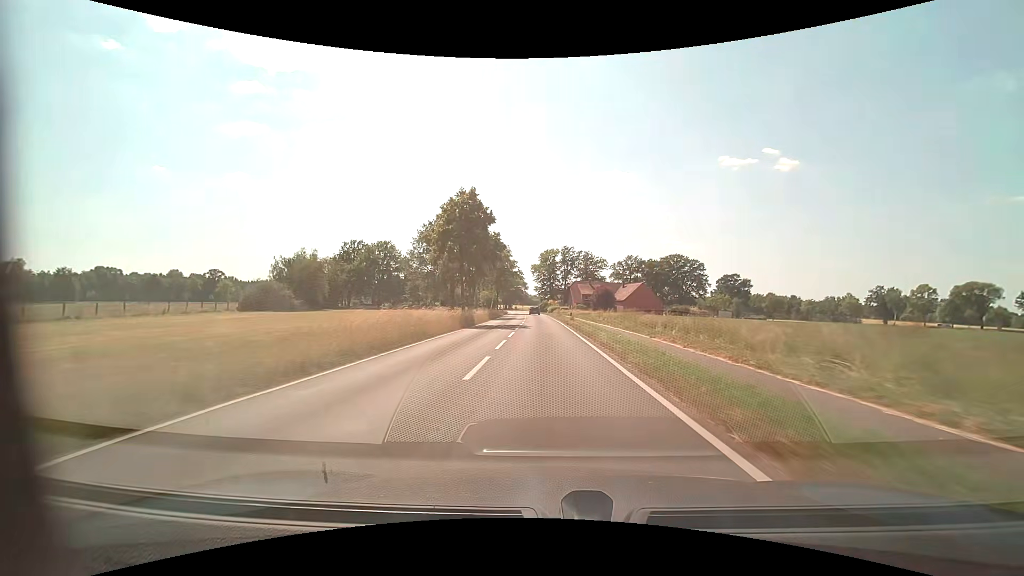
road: tertiary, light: Day
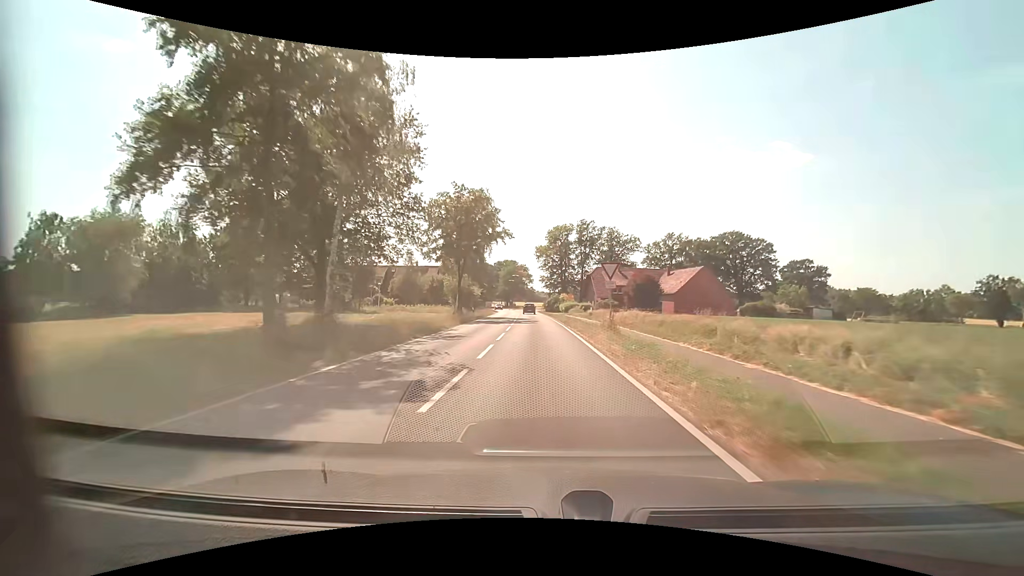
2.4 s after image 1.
(-0.1, +45.2) m; 0°
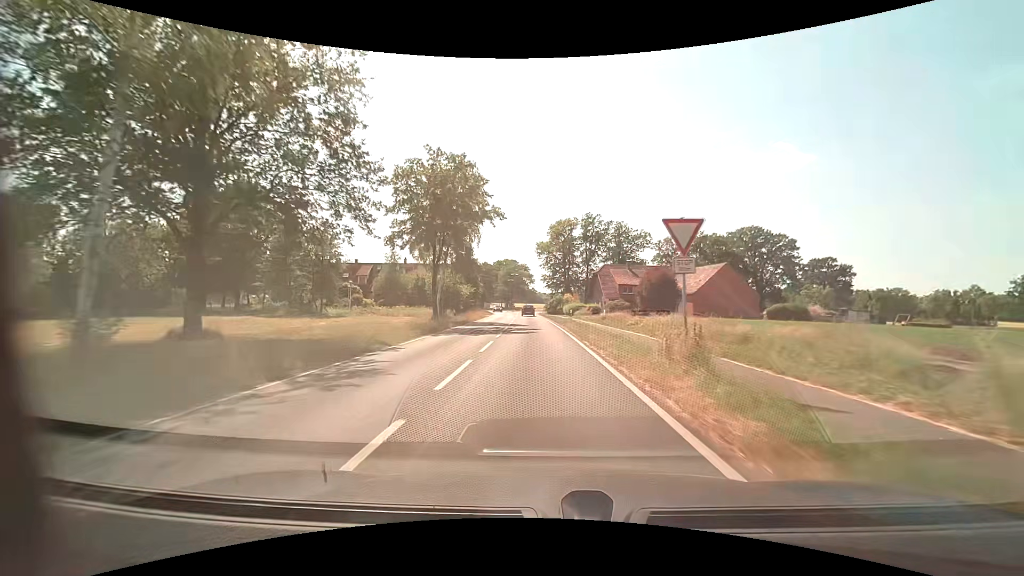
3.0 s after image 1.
(0.0, +10.3) m; 0°
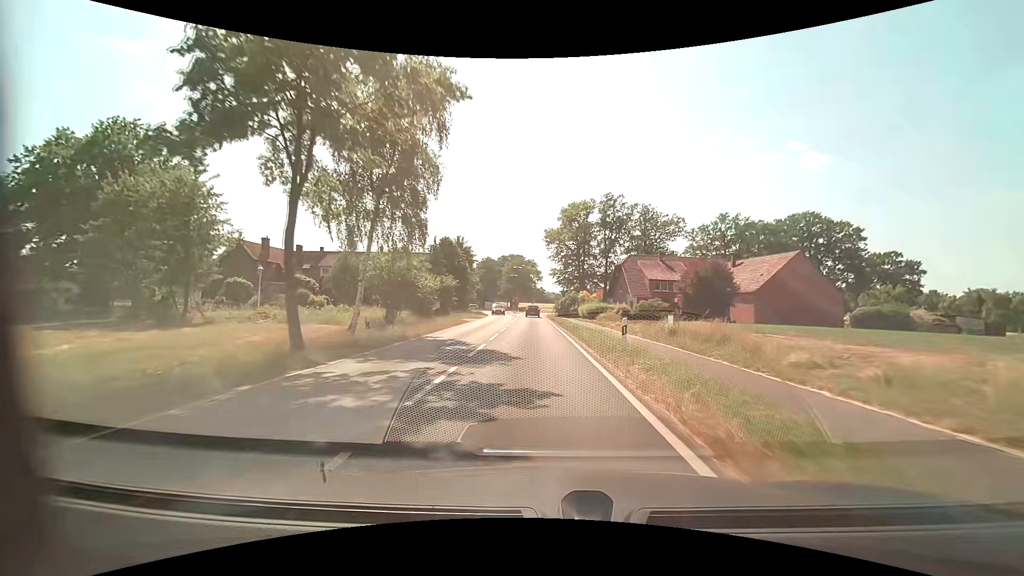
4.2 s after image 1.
(-0.2, +19.3) m; -1°
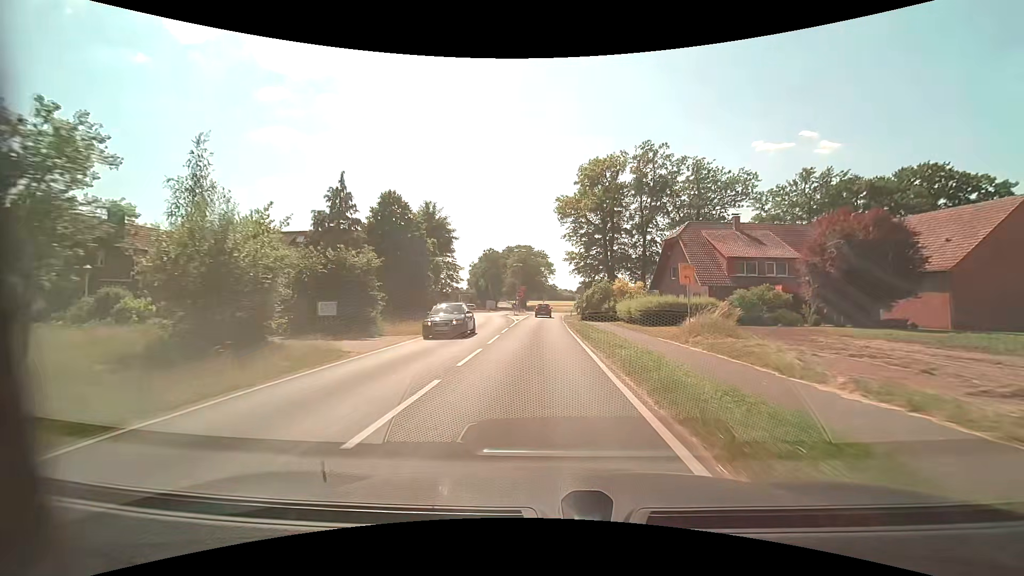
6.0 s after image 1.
(-0.1, +25.9) m; -1°
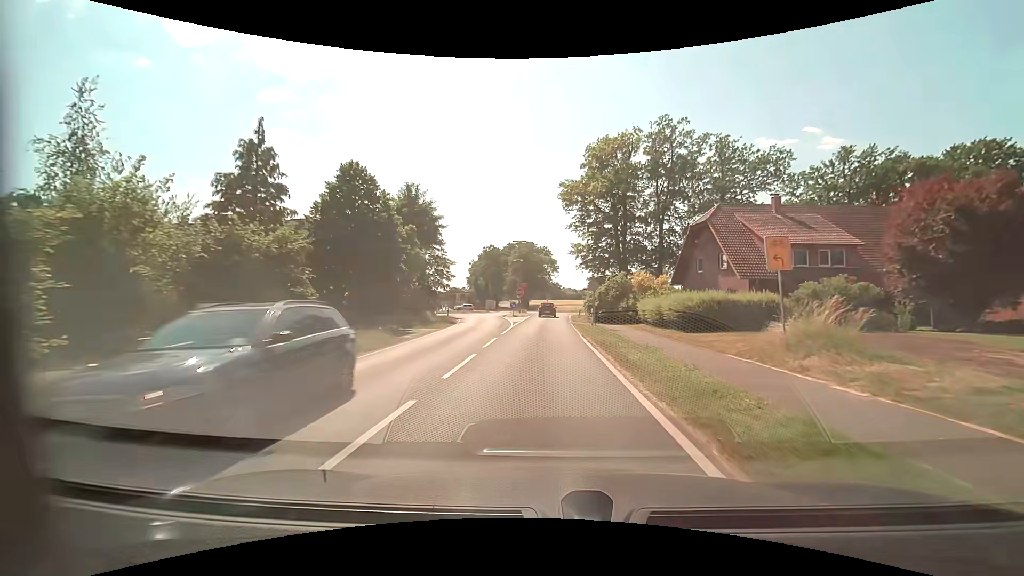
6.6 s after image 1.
(-0.1, +7.9) m; -1°
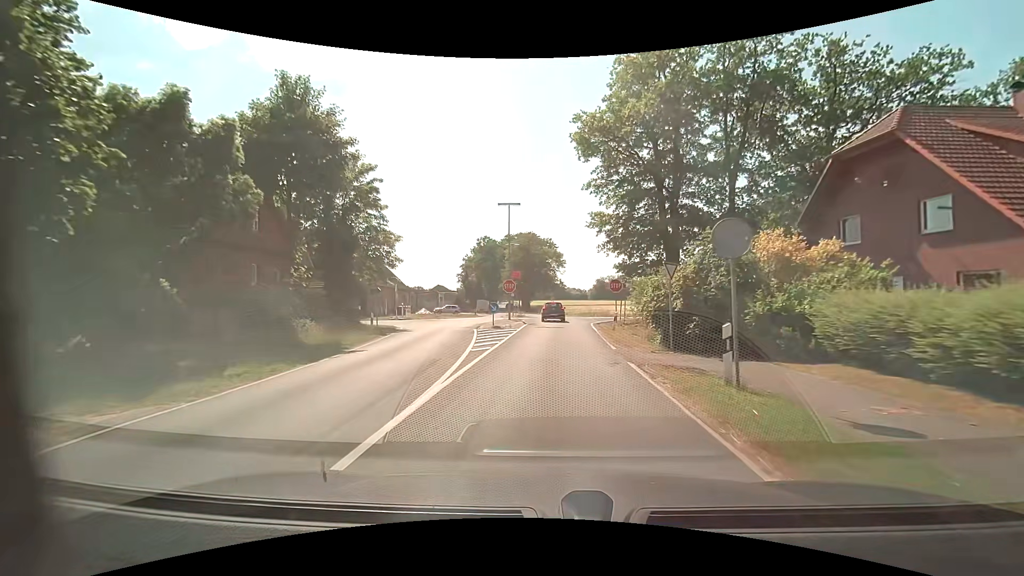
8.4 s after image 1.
(-0.2, +21.0) m; -1°
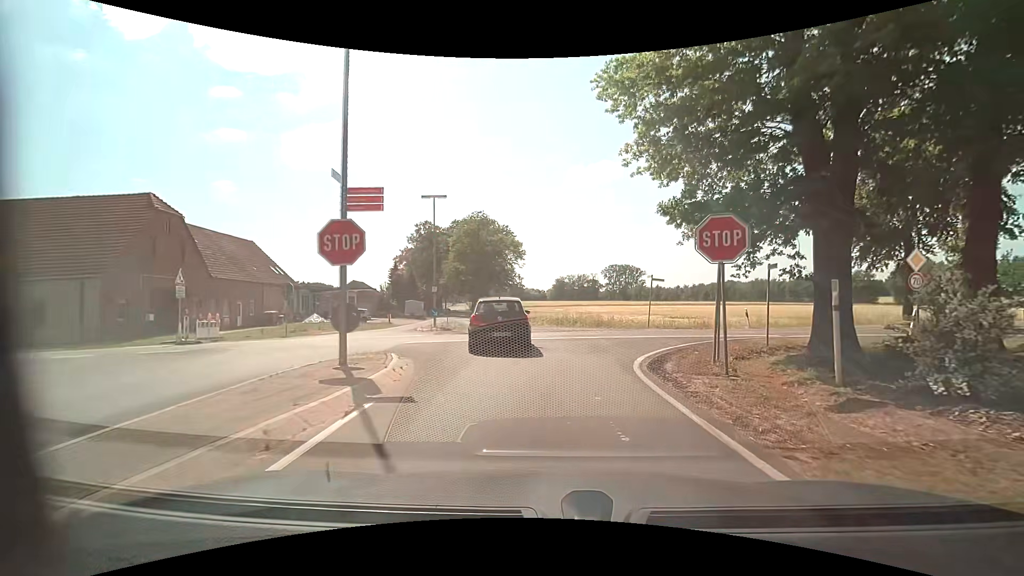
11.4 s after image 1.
(+0.5, +24.4) m; +5°
